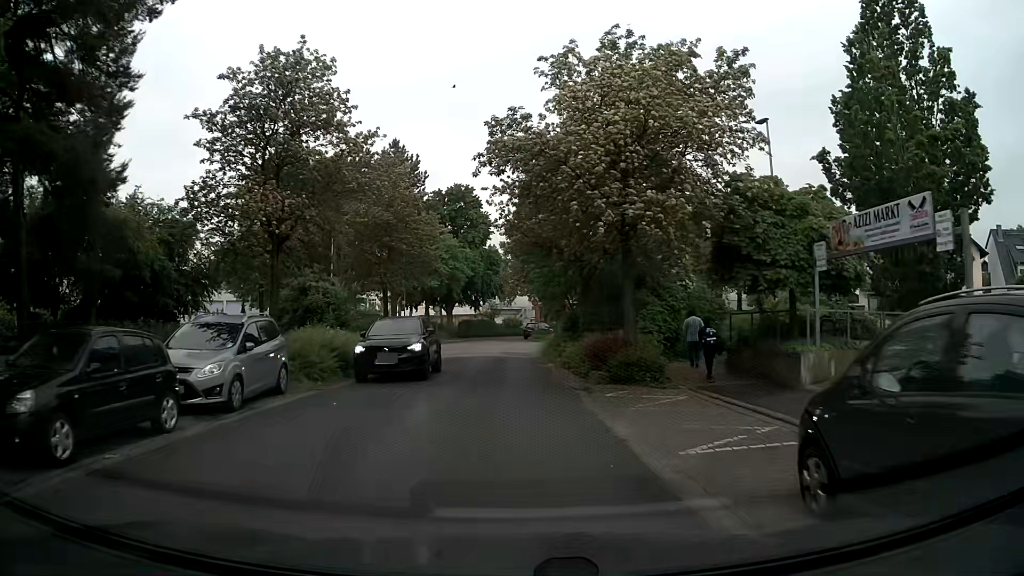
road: residential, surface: asphalt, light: Day
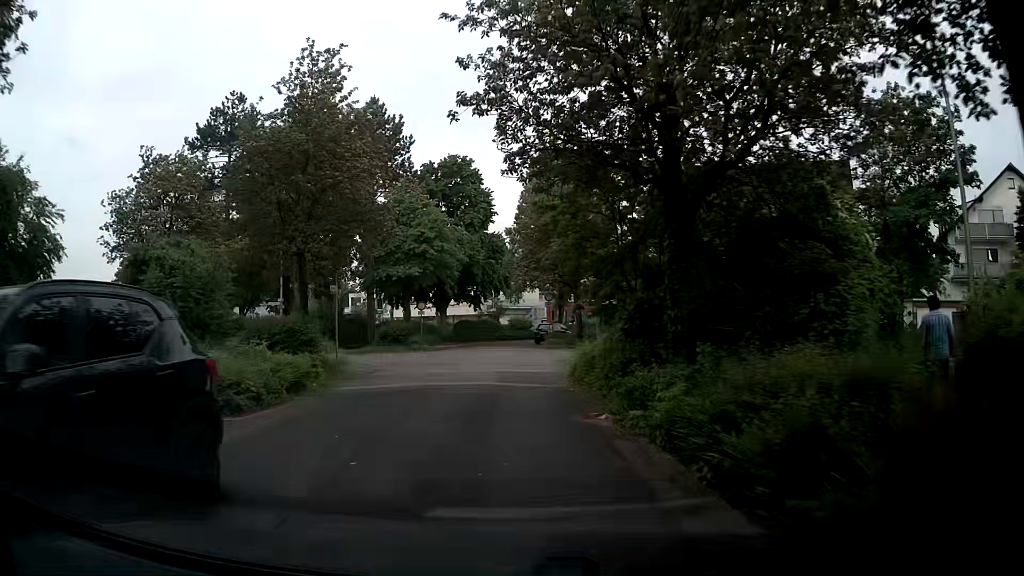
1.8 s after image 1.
(+0.2, +13.2) m; +1°
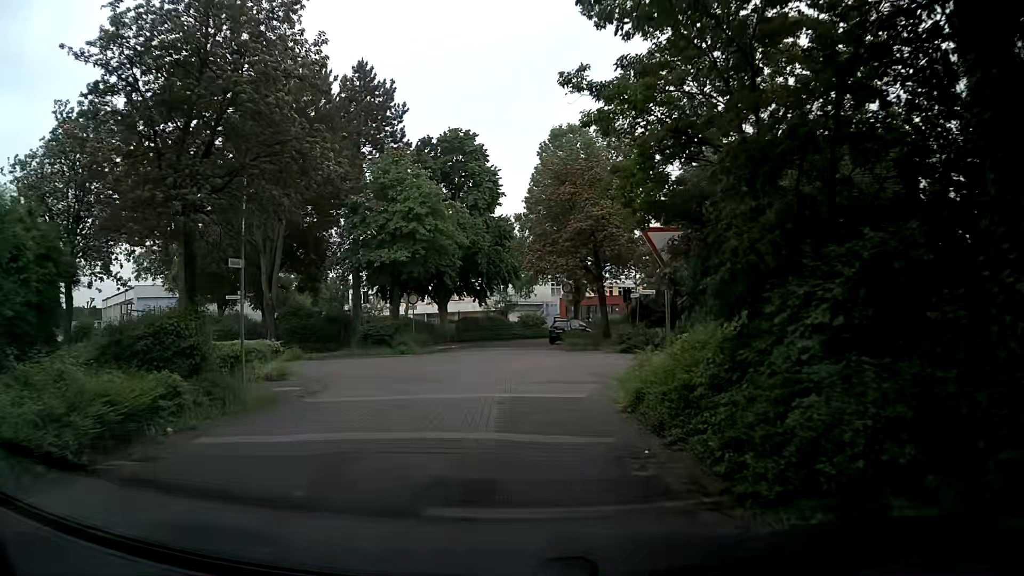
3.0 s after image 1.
(-0.2, +7.3) m; -2°
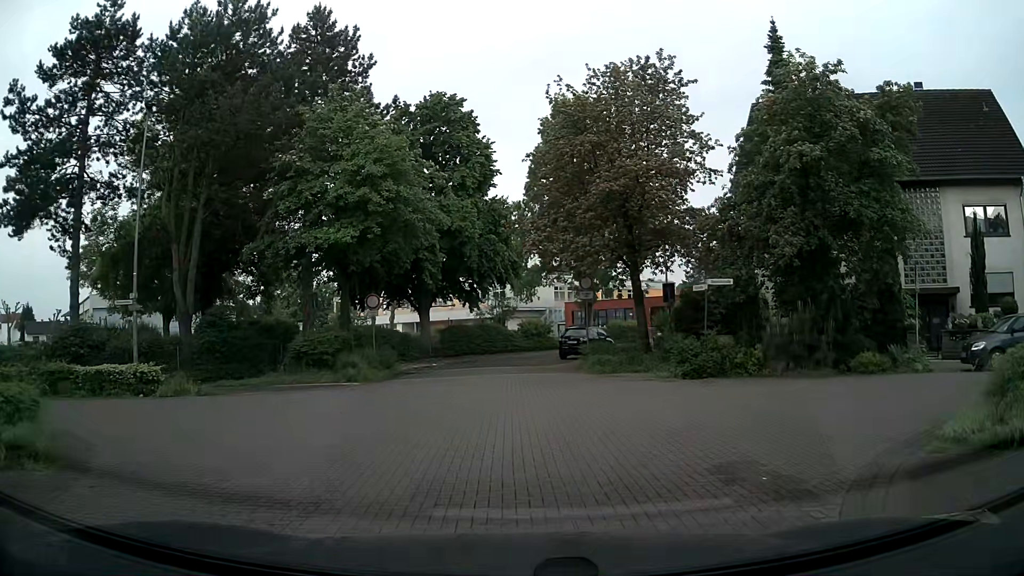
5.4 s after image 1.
(0.0, +10.0) m; -1°
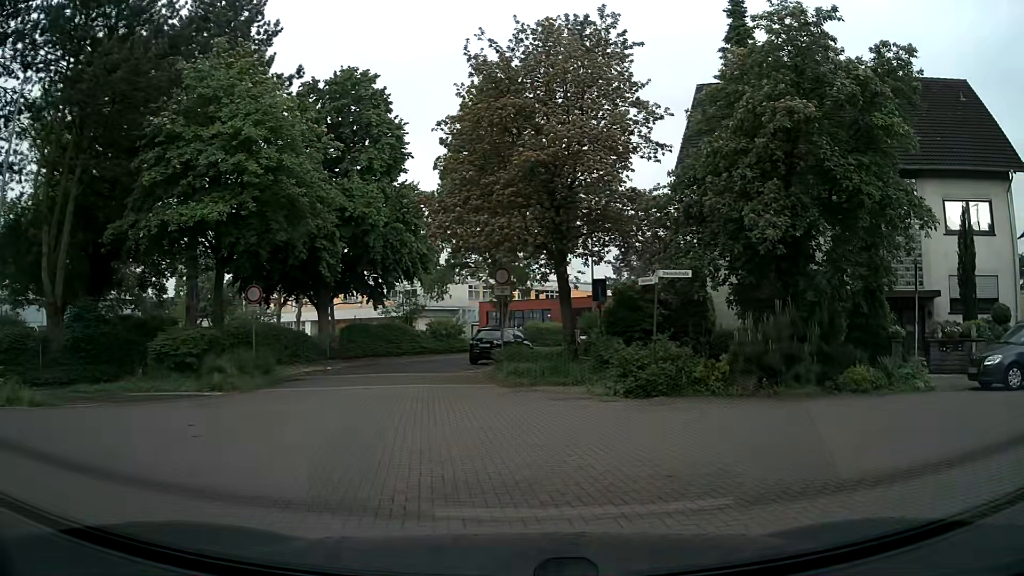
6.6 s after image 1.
(+0.3, +4.0) m; +7°
